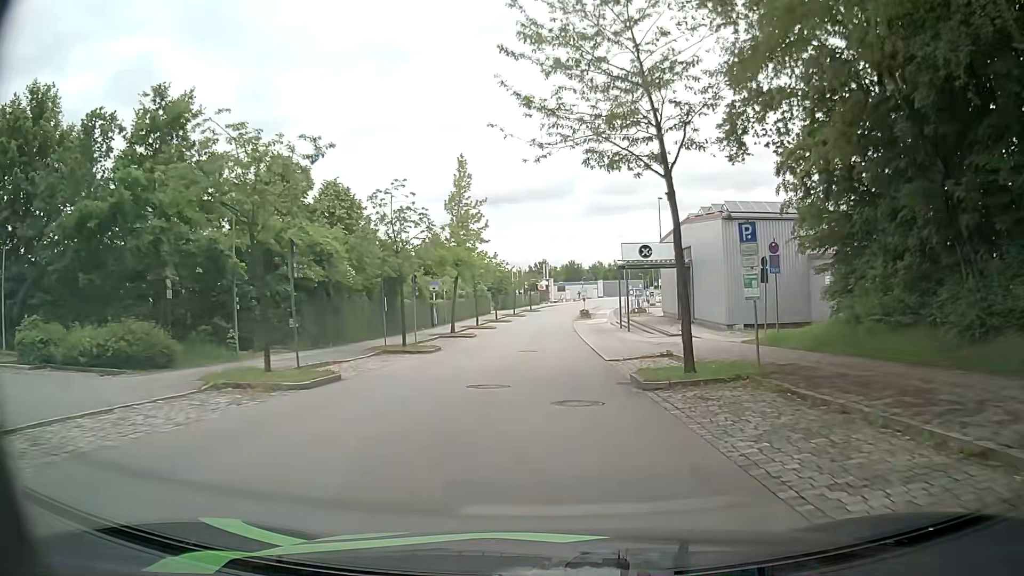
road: residential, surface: asphalt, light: Day
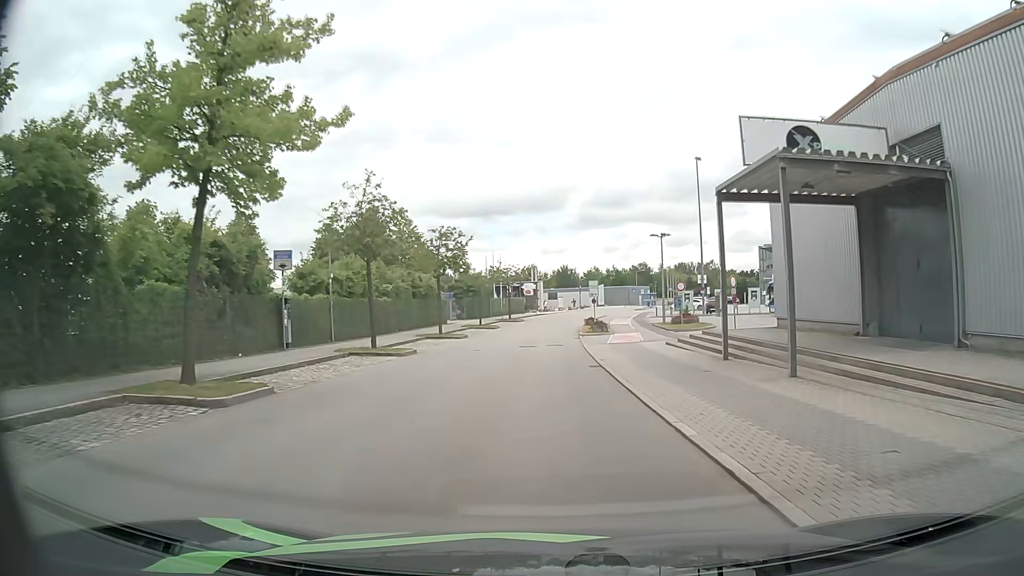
(+0.4, +31.3) m; +1°
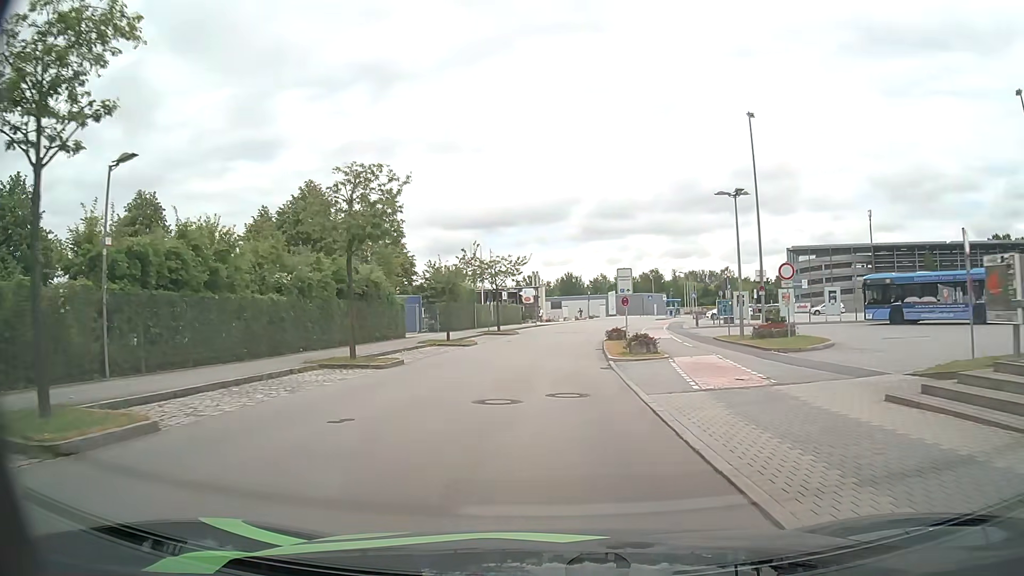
(-0.1, +18.2) m; -1°
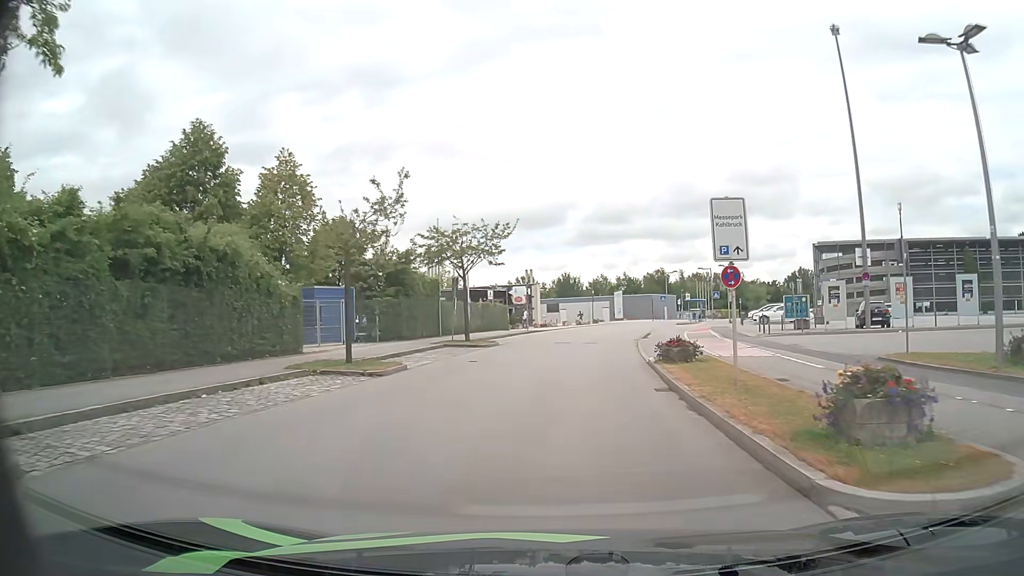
(0.0, +17.3) m; 0°
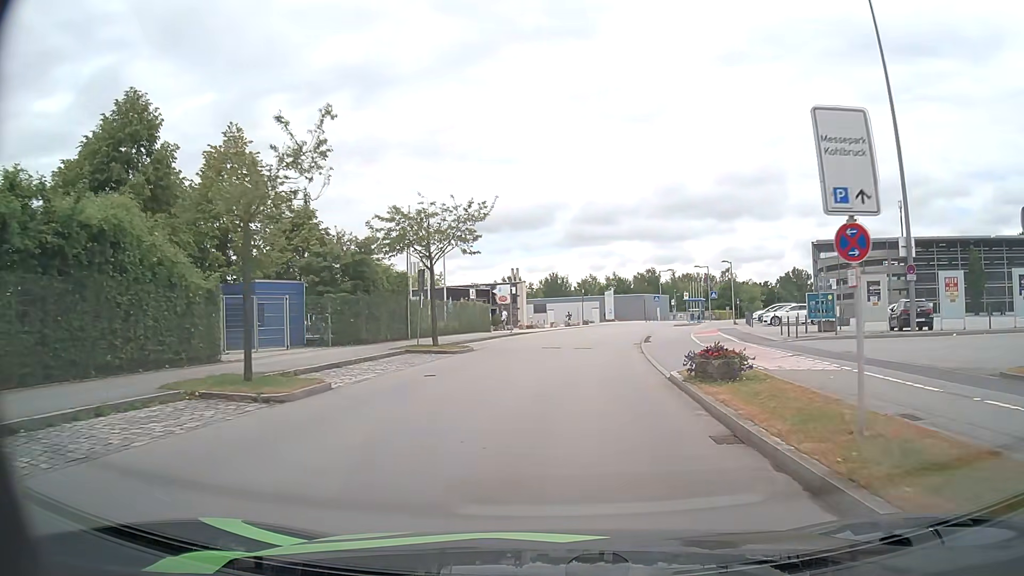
(0.0, +5.6) m; +1°
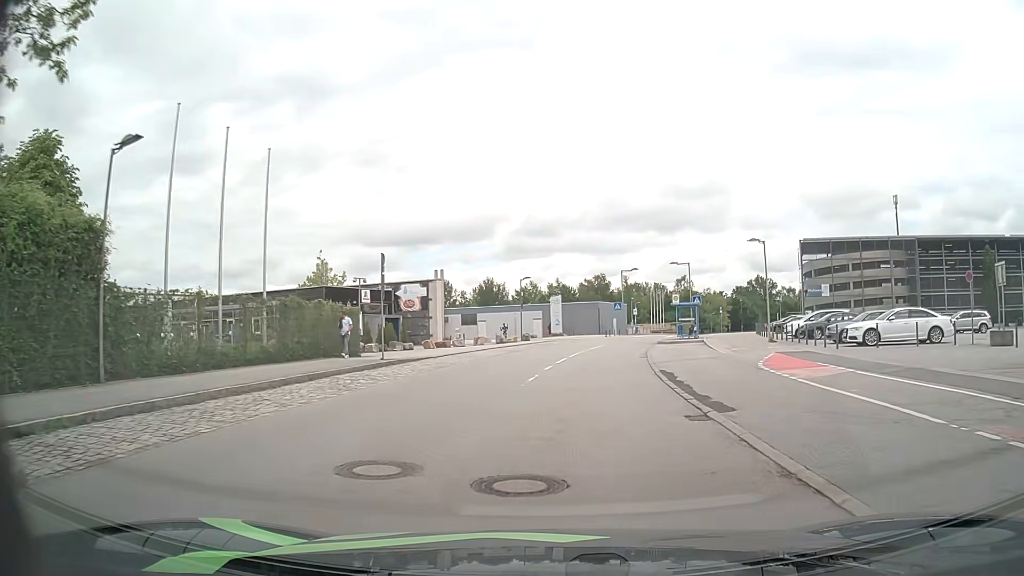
(+0.9, +22.0) m; +5°
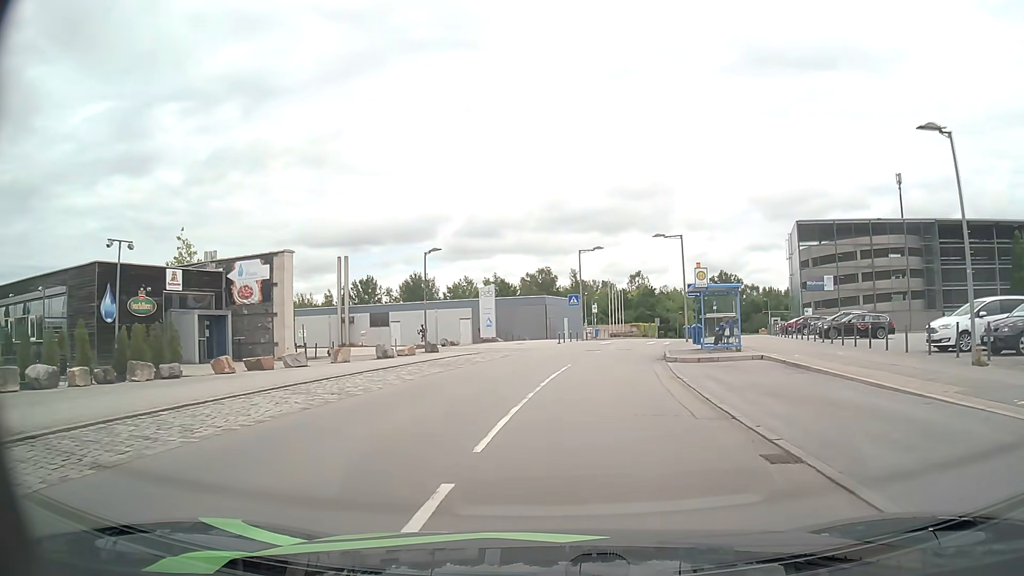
(+0.9, +21.3) m; +5°
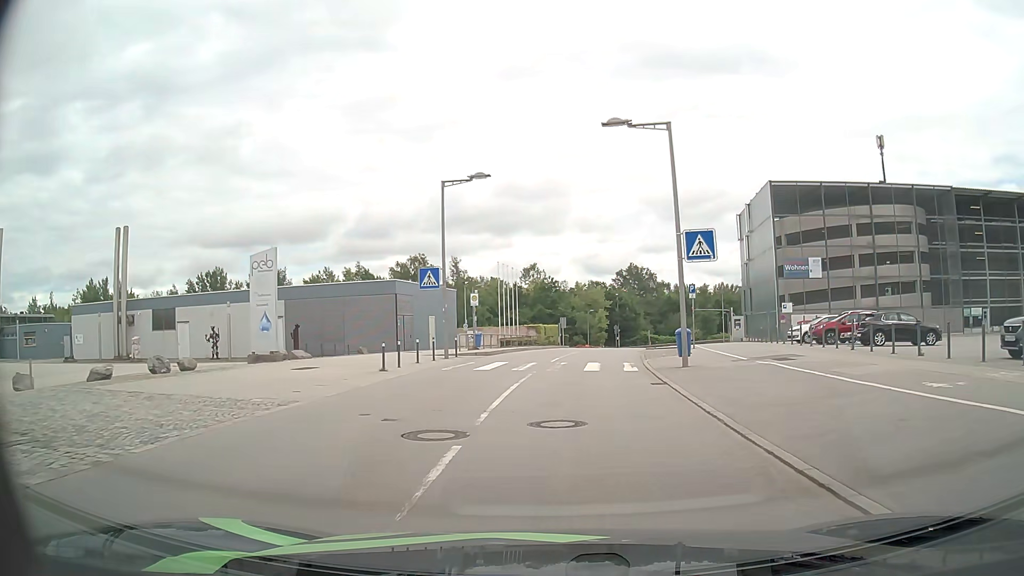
(+2.1, +26.0) m; +10°
